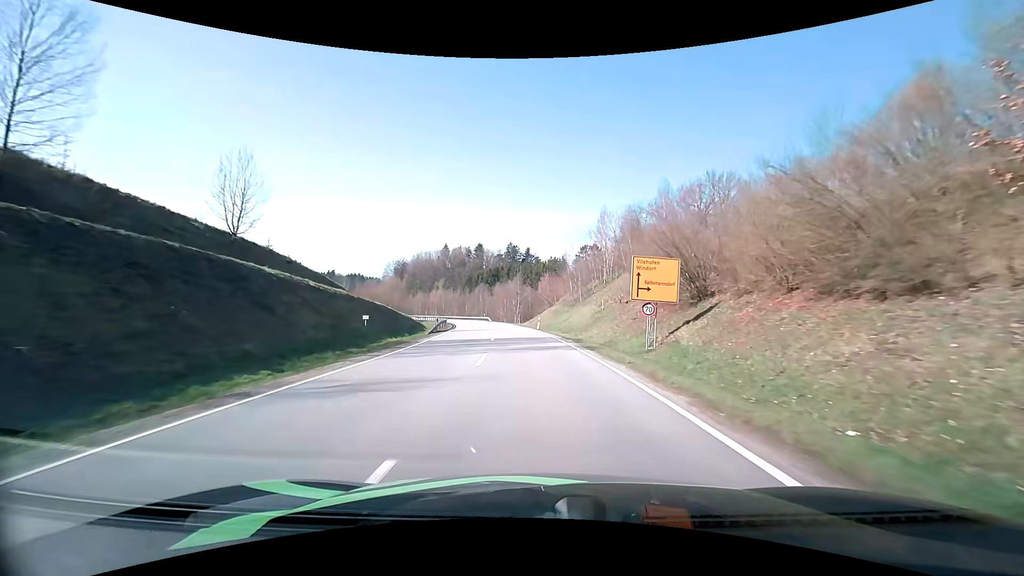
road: secondary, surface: asphalt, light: Day
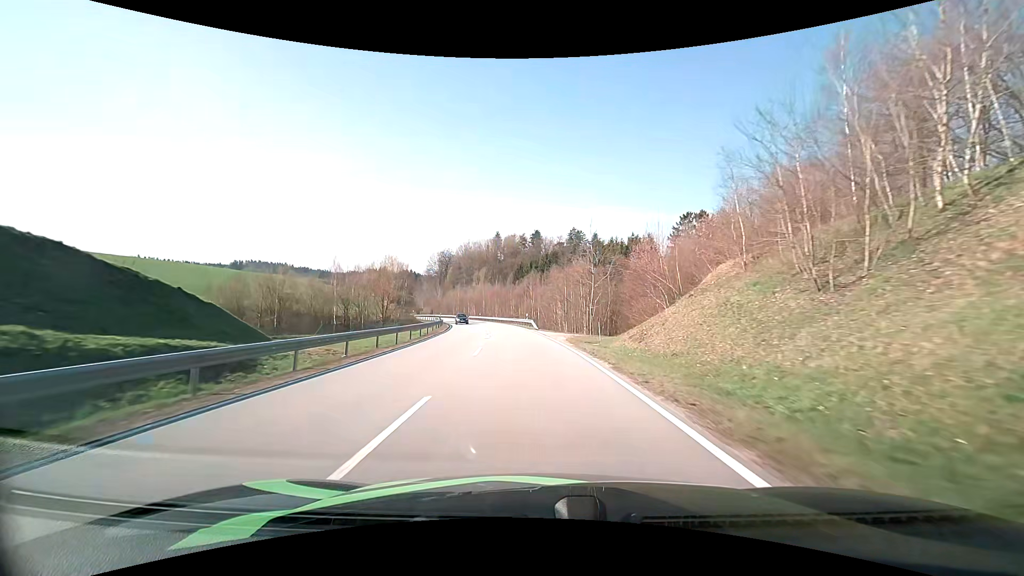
(-2.5, +45.2) m; -7°
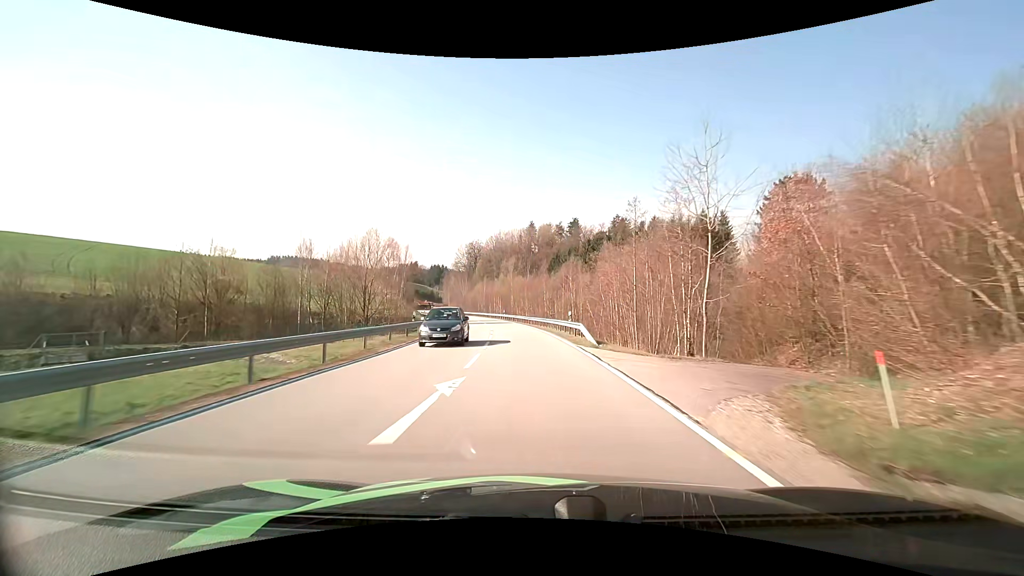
(-0.8, +22.9) m; -4°
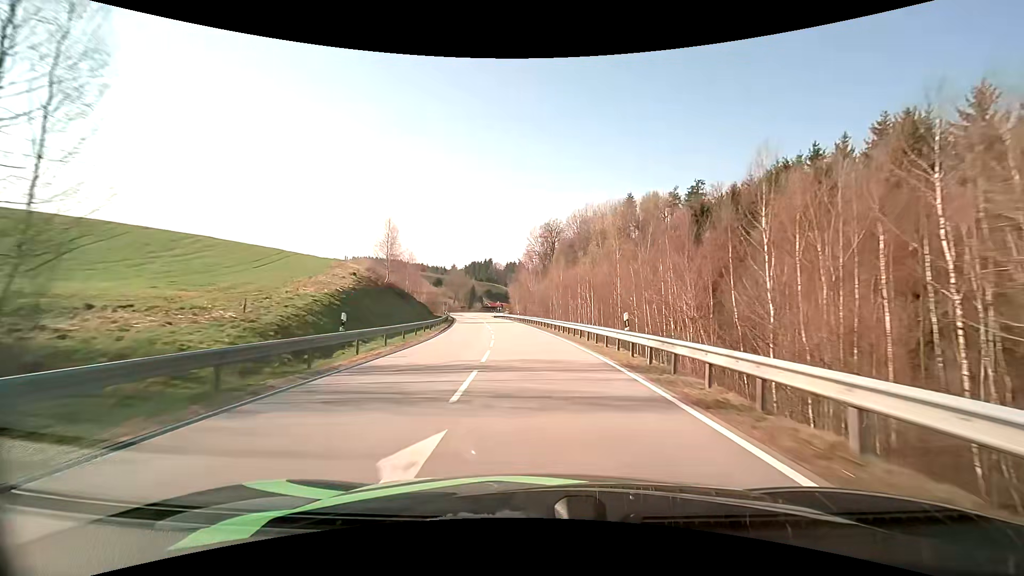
(-4.8, +58.7) m; -9°
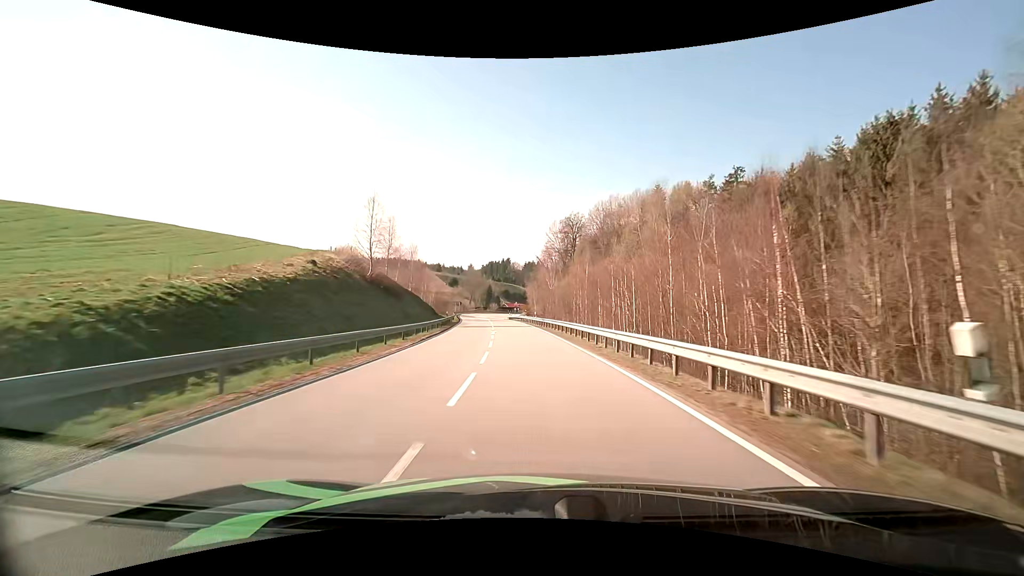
(-0.3, +12.2) m; -2°
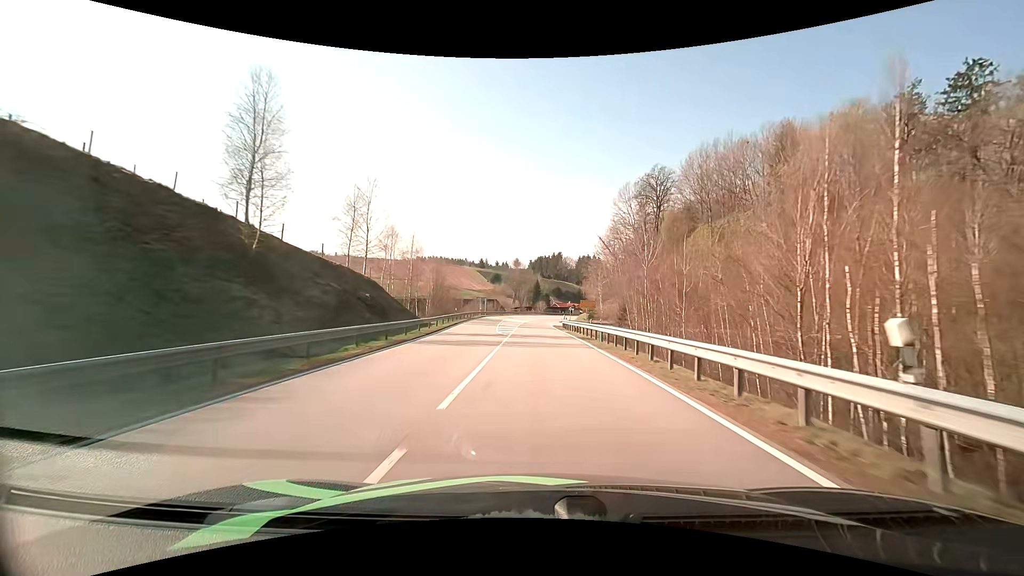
(-3.0, +48.4) m; -6°
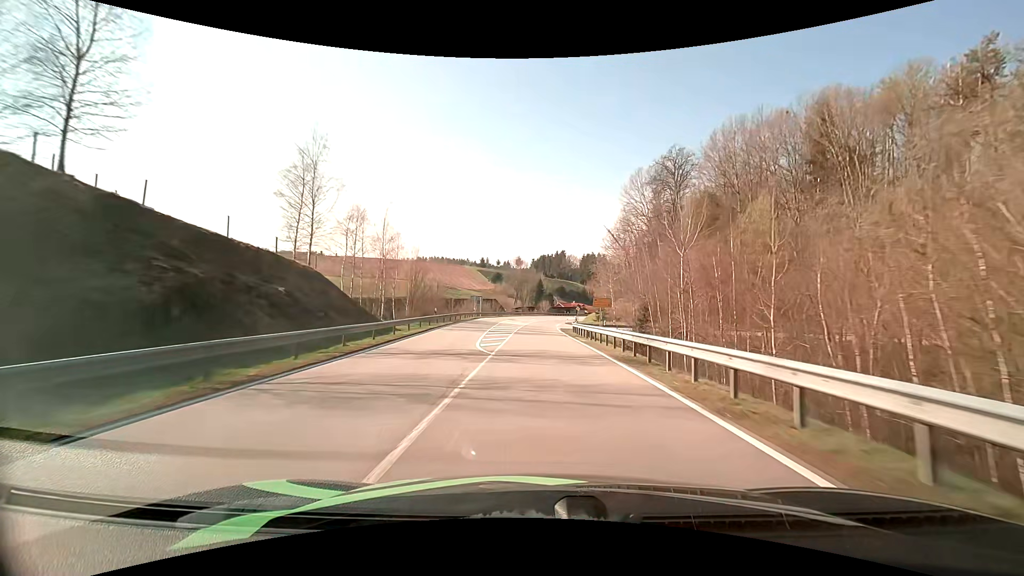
(0.0, +11.9) m; 0°
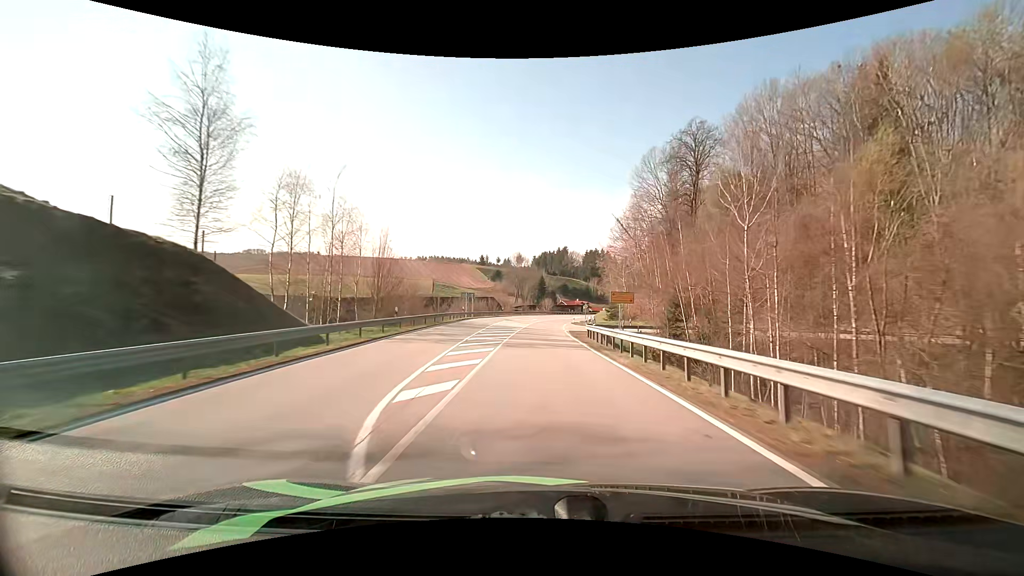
(-0.1, +11.8) m; 0°
(0, +10) (0, +20) (0, +30) (0, +40) (0, +50) (+1, +60) (+2, +70) (+3, +80) (+4, +90) (+6, +100) m
